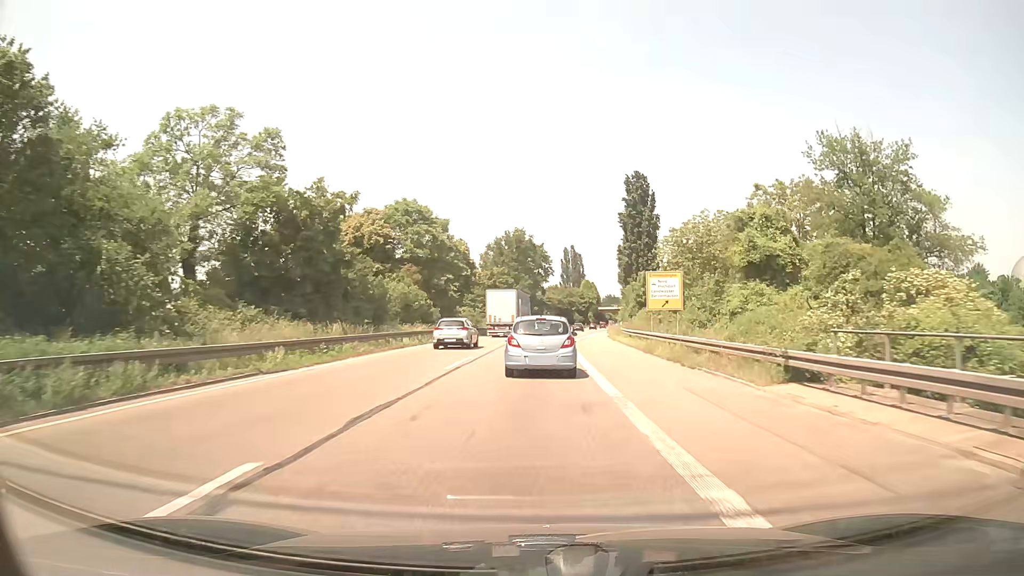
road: trunk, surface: asphalt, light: Day
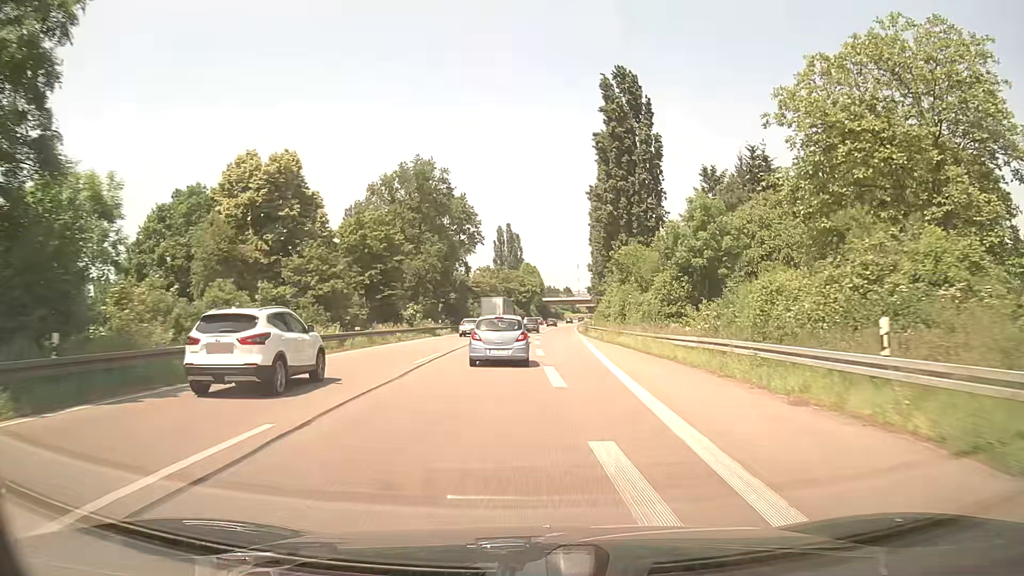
(+2.0, +52.8) m; +6°
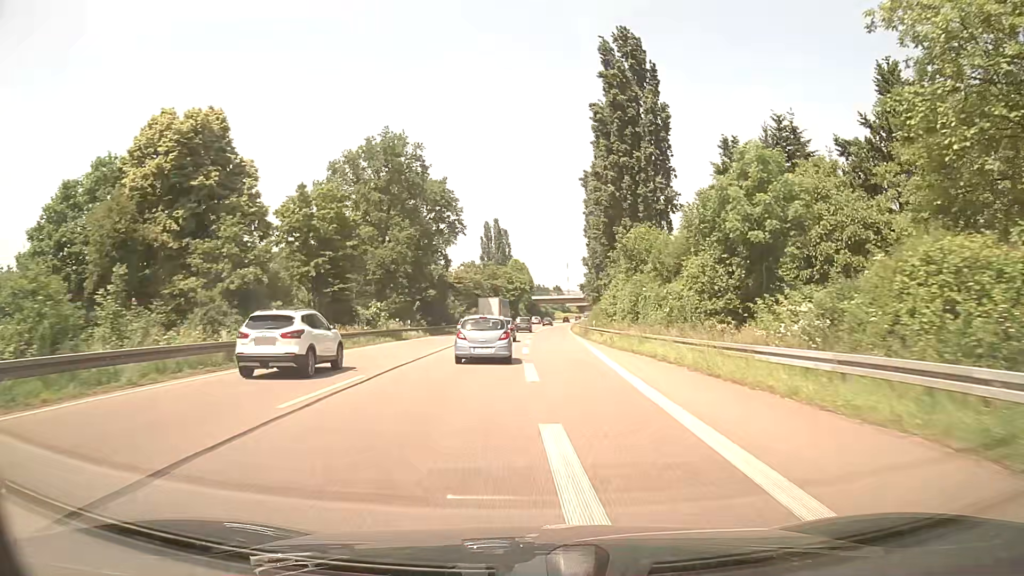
(+0.1, +10.8) m; +1°
(0, +10) (0, +20) (0, +30) (+1, +40) (+1, +50) (+1, +60) (+2, +70) (+2, +80) (+3, +90) (+3, +100) m
